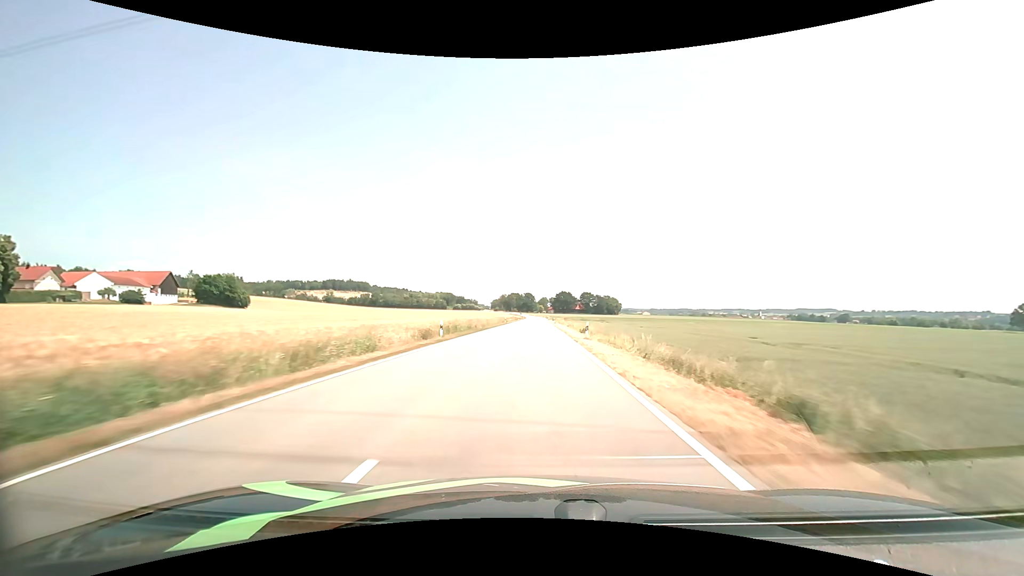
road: tertiary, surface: asphalt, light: Day
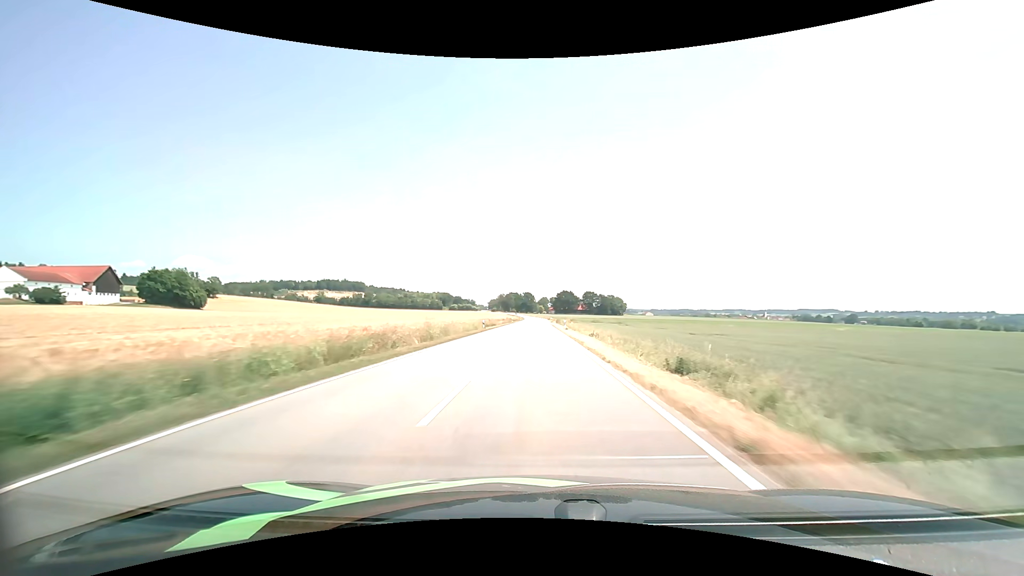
(0.0, +32.0) m; 0°
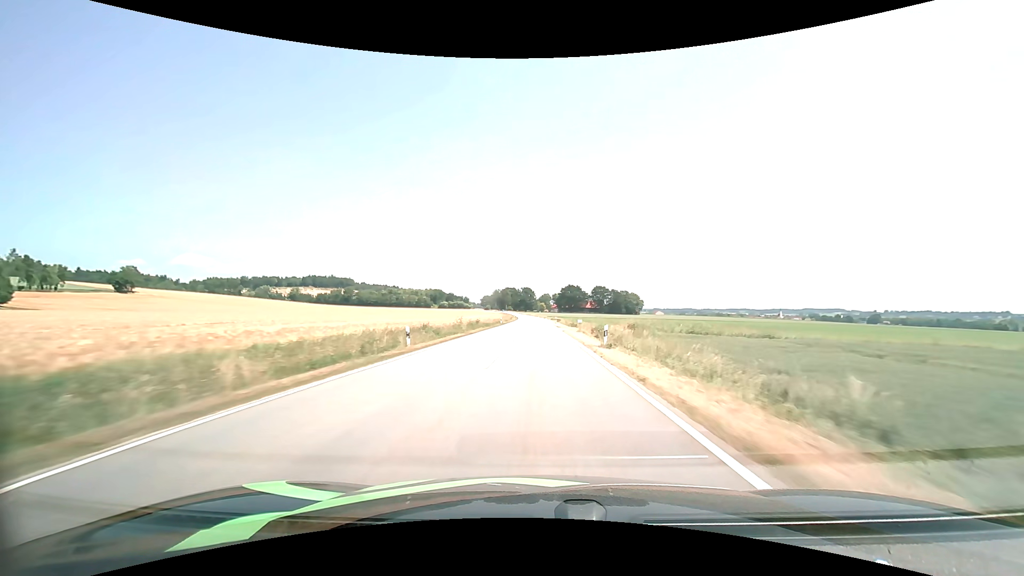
(+0.1, +80.8) m; 0°
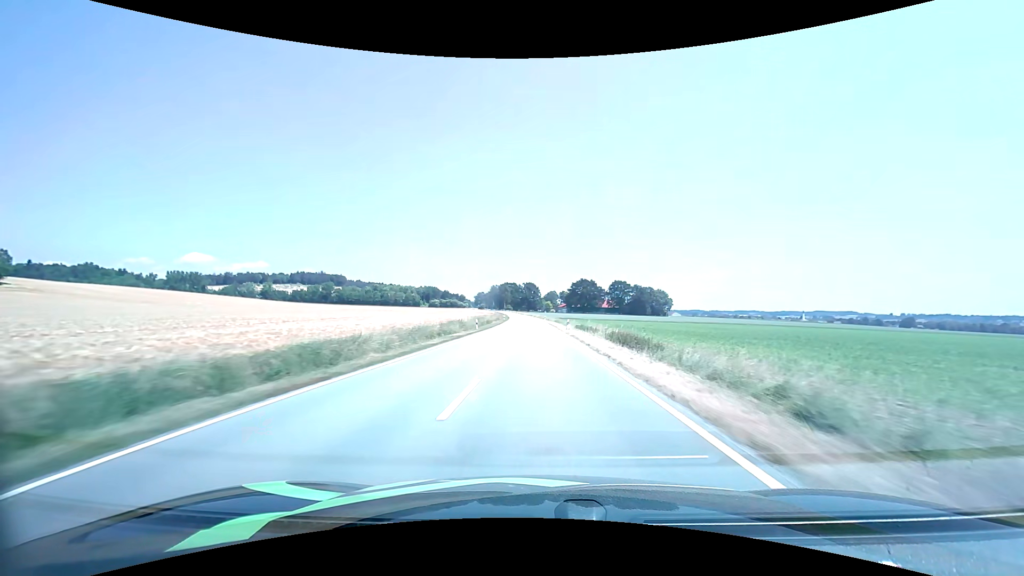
(-0.2, +80.8) m; 0°
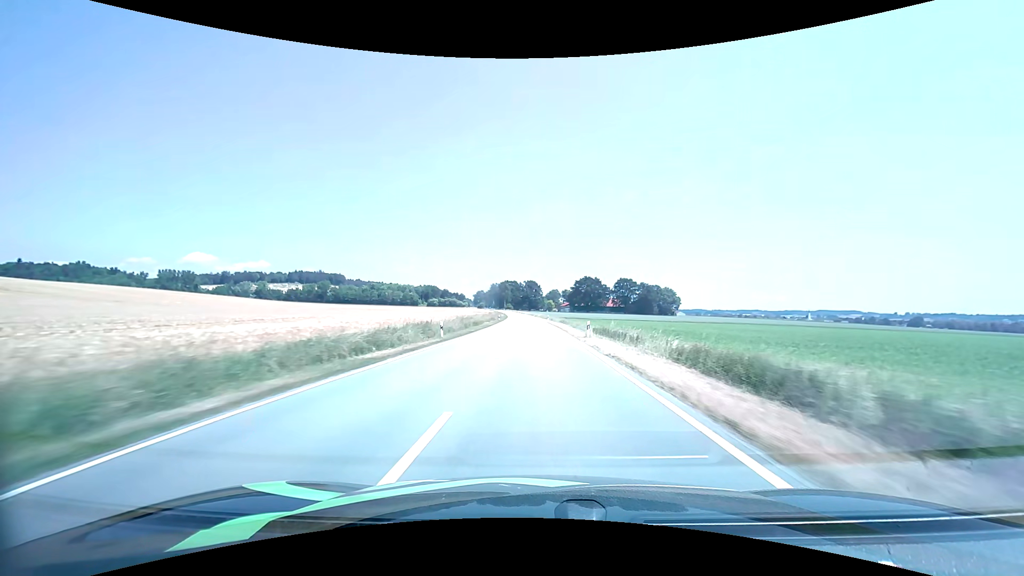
(0.0, +16.1) m; 0°
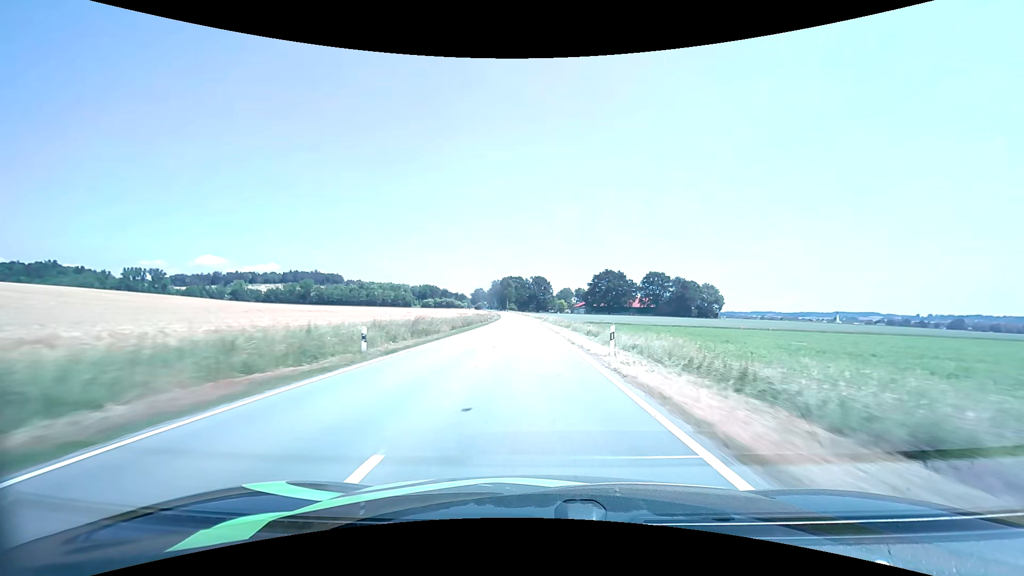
(-0.5, +63.9) m; -1°
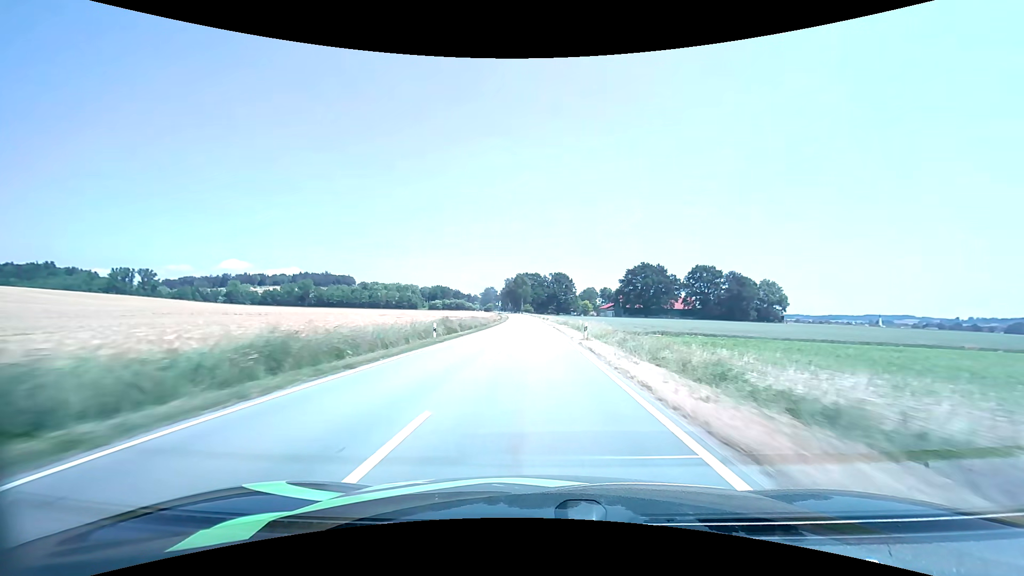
(-0.9, +47.4) m; -2°
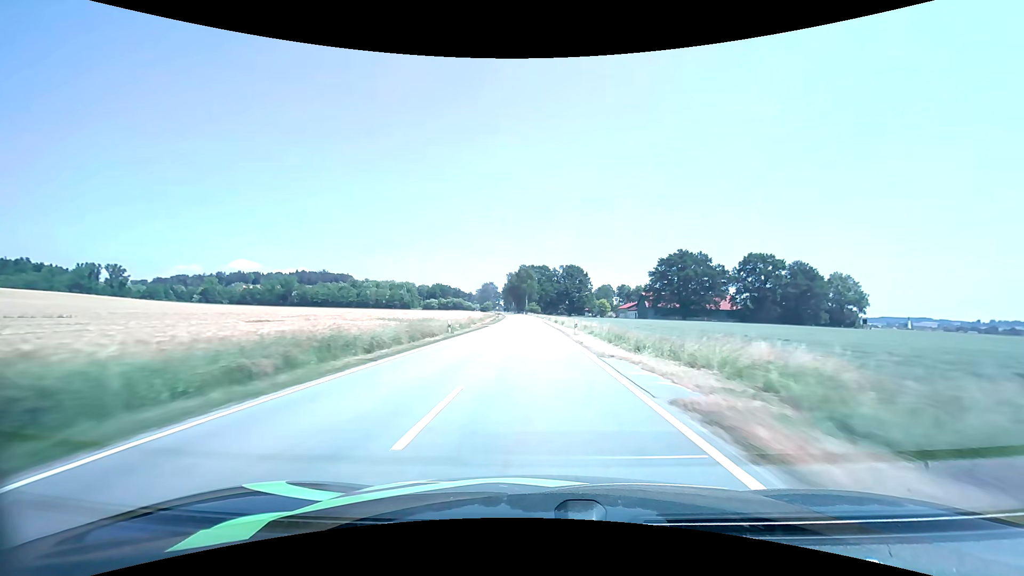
(-0.2, +47.5) m; -1°
(0, +10) (0, +20) (0, +30) (0, +40) (0, +50) (-1, +60) (-1, +70) (-1, +80) (-2, +90) (-2, +100) m
